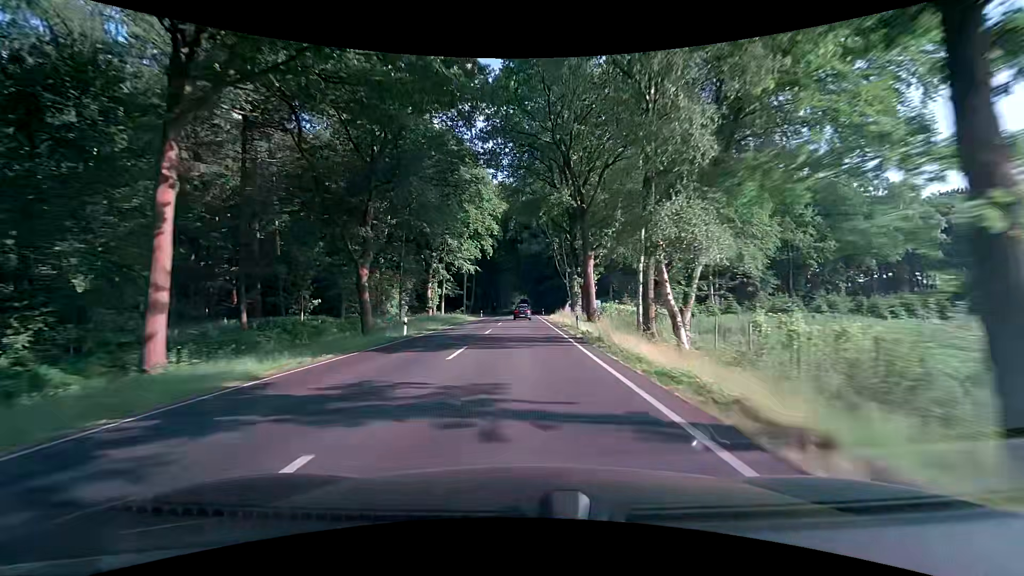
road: primary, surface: asphalt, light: Day
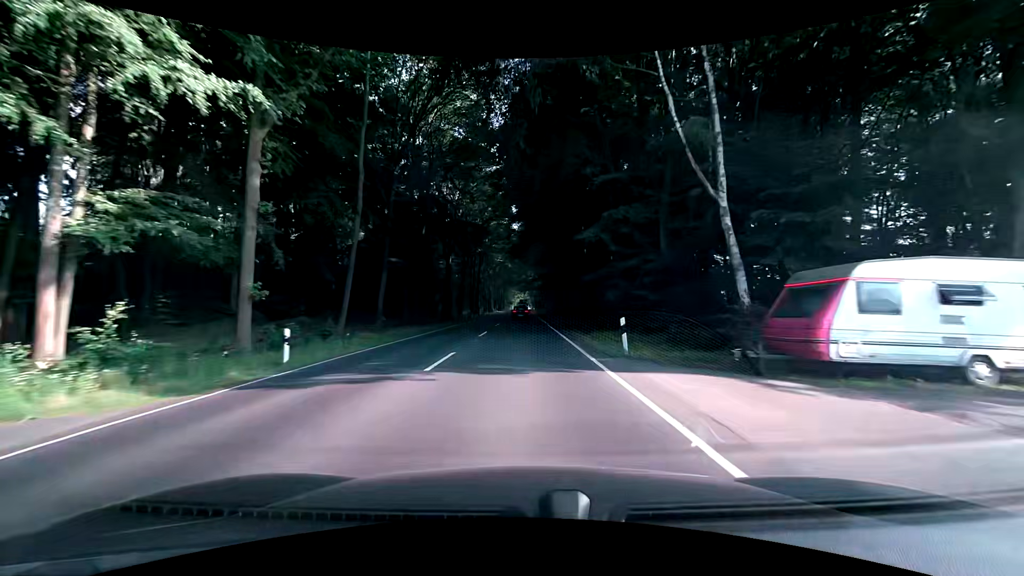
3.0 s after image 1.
(-0.3, +63.7) m; 0°
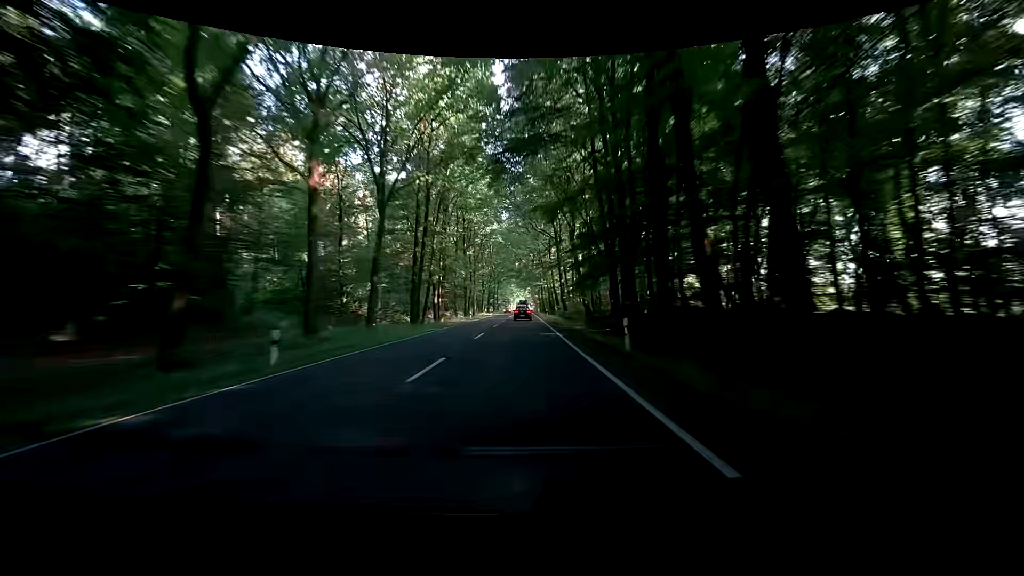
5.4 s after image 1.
(0.0, +50.9) m; +1°
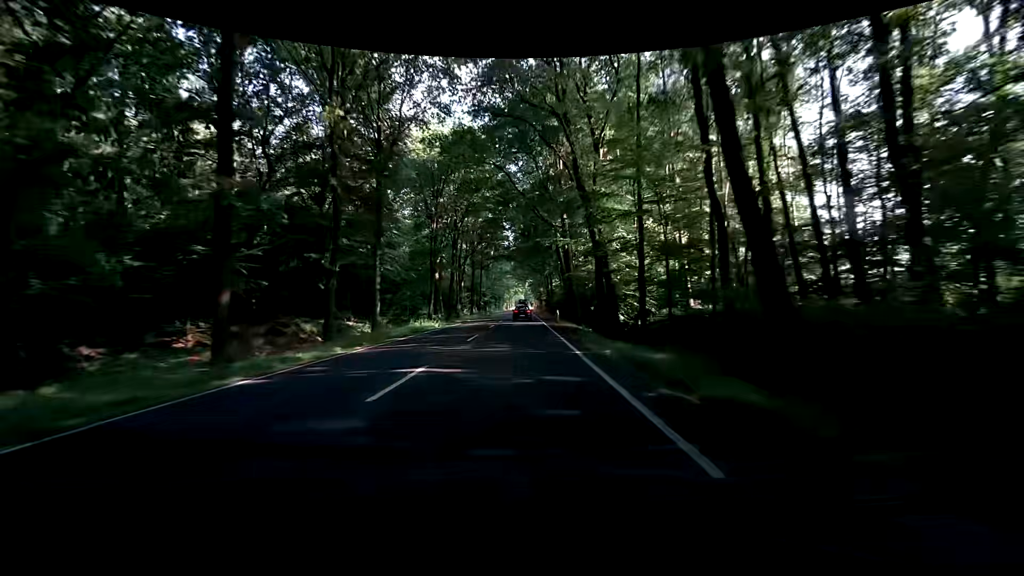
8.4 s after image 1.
(-1.0, +63.2) m; +1°
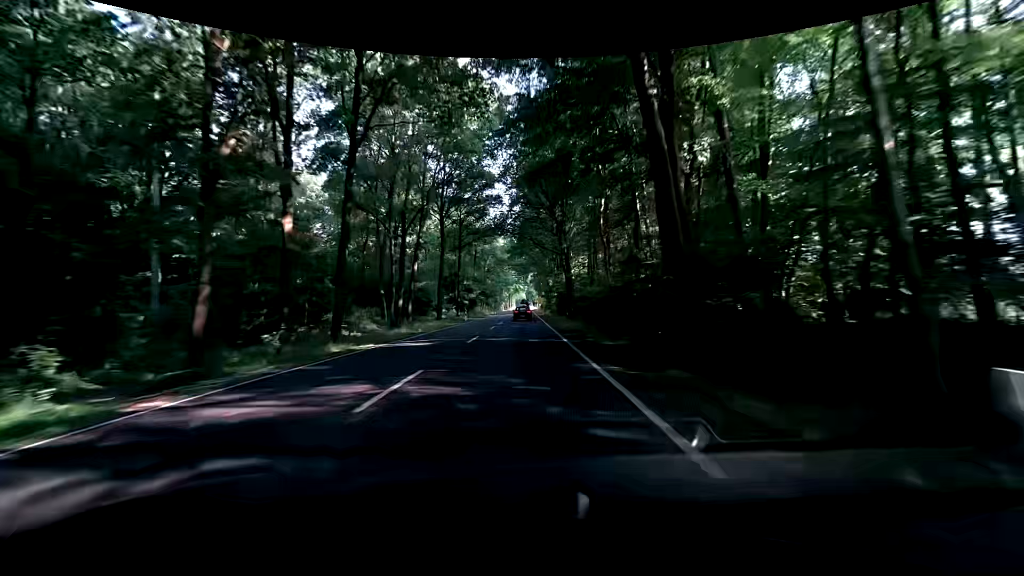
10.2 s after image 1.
(-1.2, +37.7) m; -4°
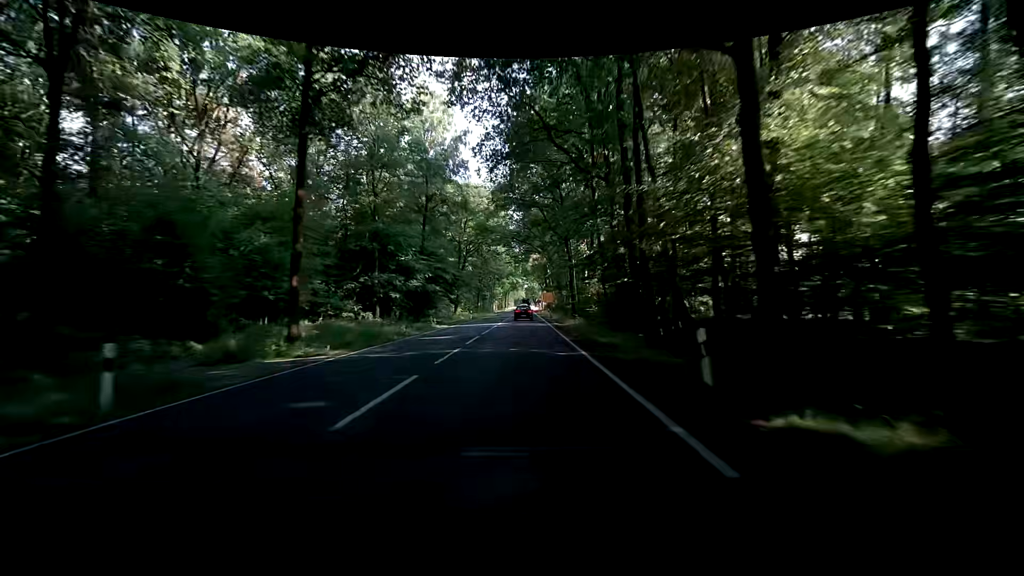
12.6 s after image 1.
(+1.5, +50.1) m; +3°
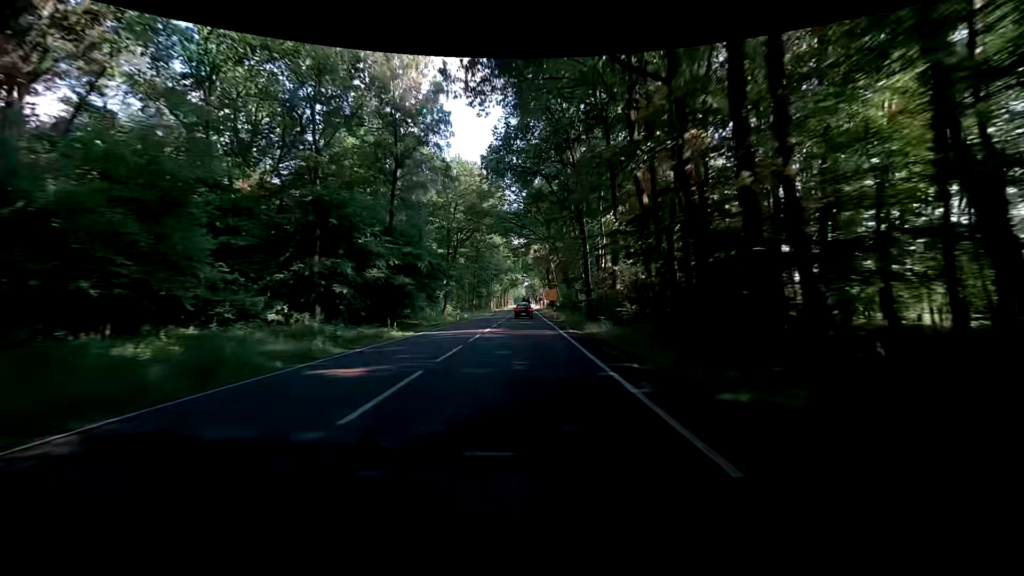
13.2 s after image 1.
(-0.1, +12.3) m; -1°
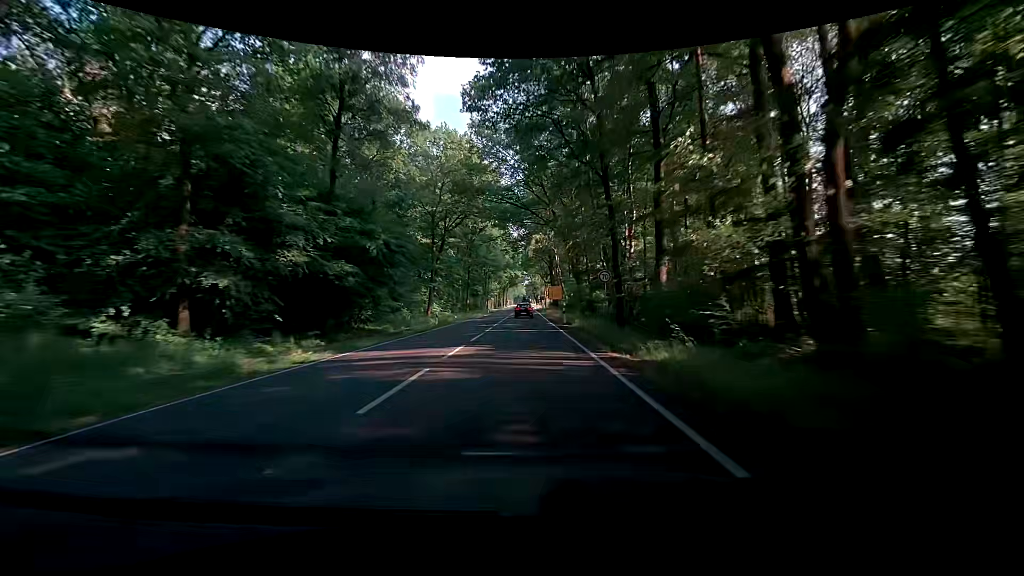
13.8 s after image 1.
(0.0, +11.9) m; 0°
(0, +10) (0, +20) (0, +30) (0, +40) (0, +50) (0, +60) (0, +70) (0, +80) (0, +90) (0, +100) m
